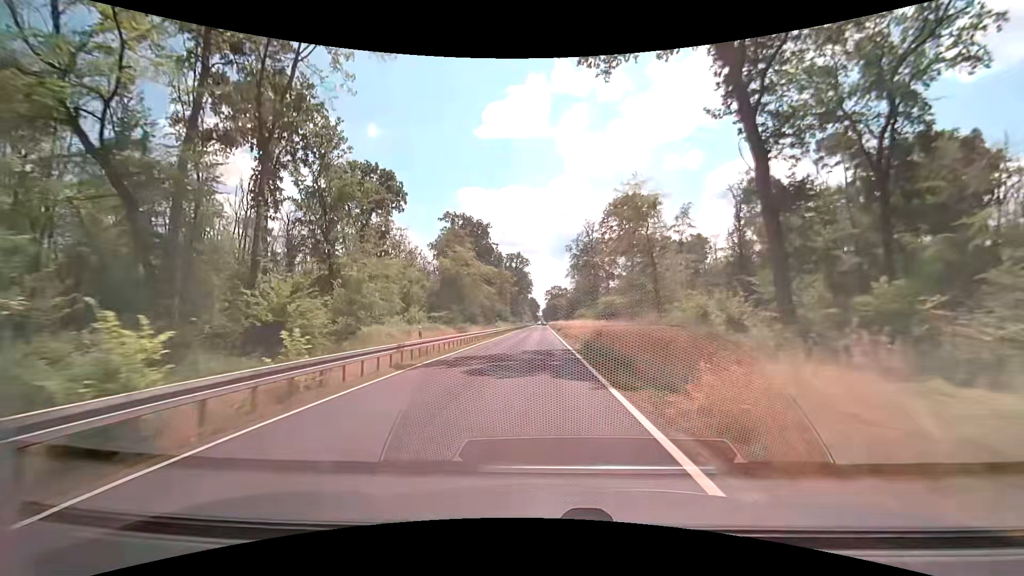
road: secondary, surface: asphalt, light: Day
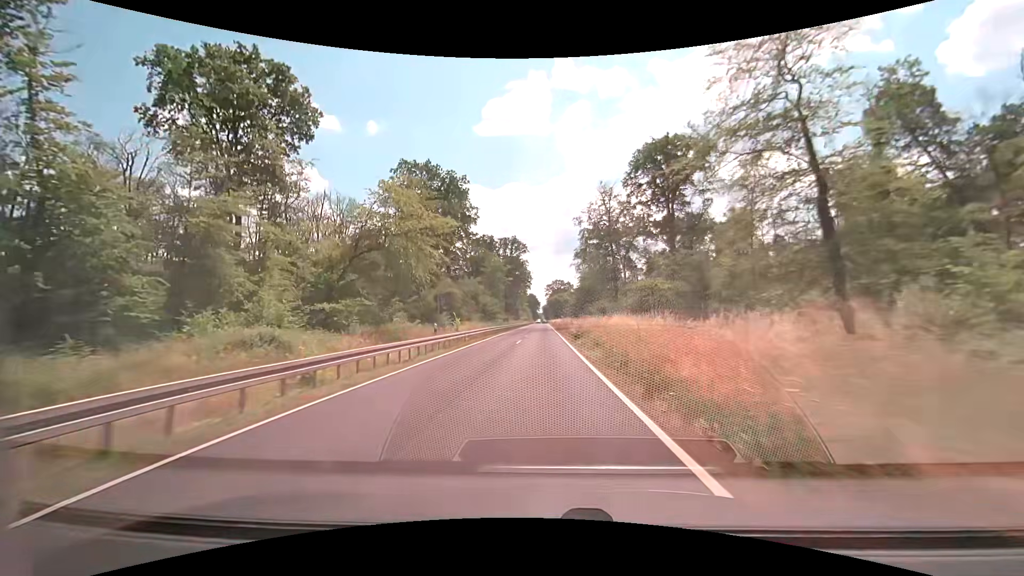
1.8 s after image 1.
(-0.1, +31.1) m; 0°
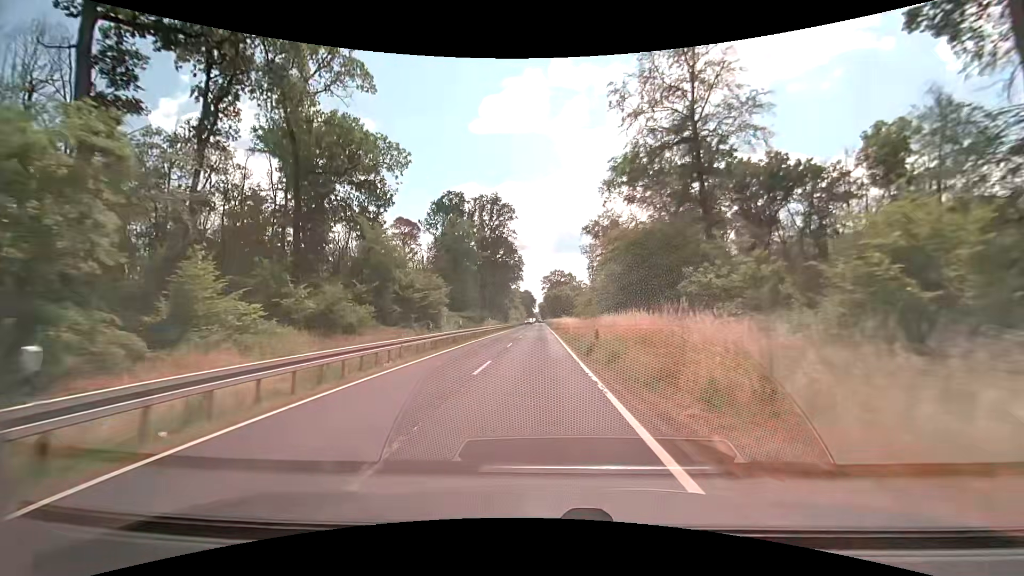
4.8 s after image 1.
(+0.2, +51.4) m; 0°
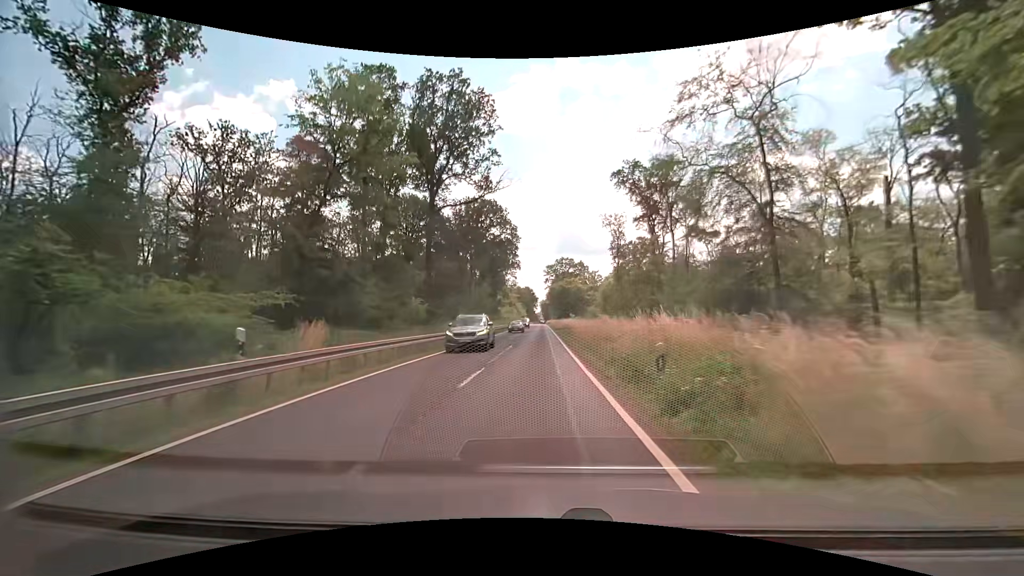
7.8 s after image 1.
(-0.2, +50.4) m; 0°
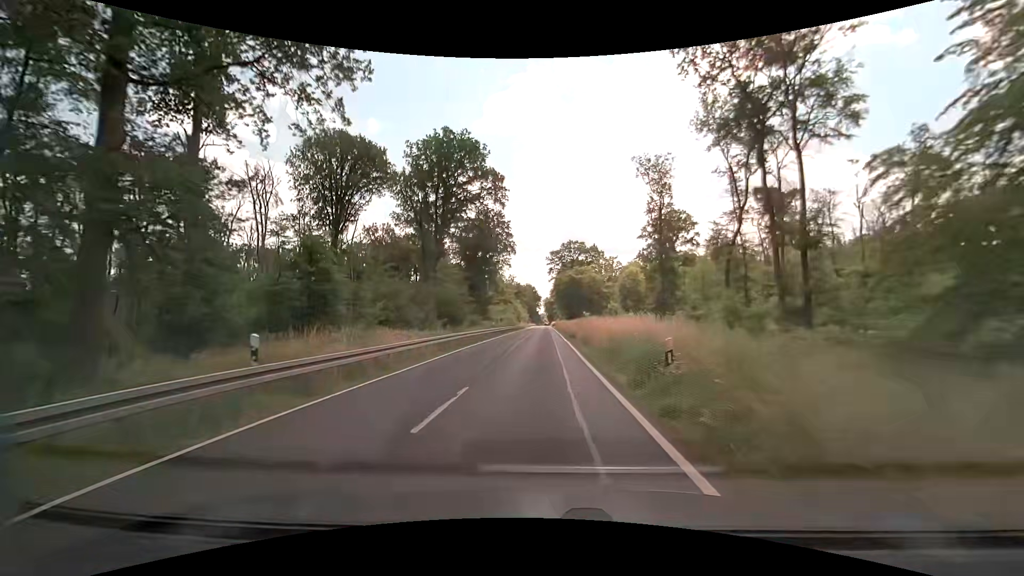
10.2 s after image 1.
(-0.2, +39.7) m; -1°
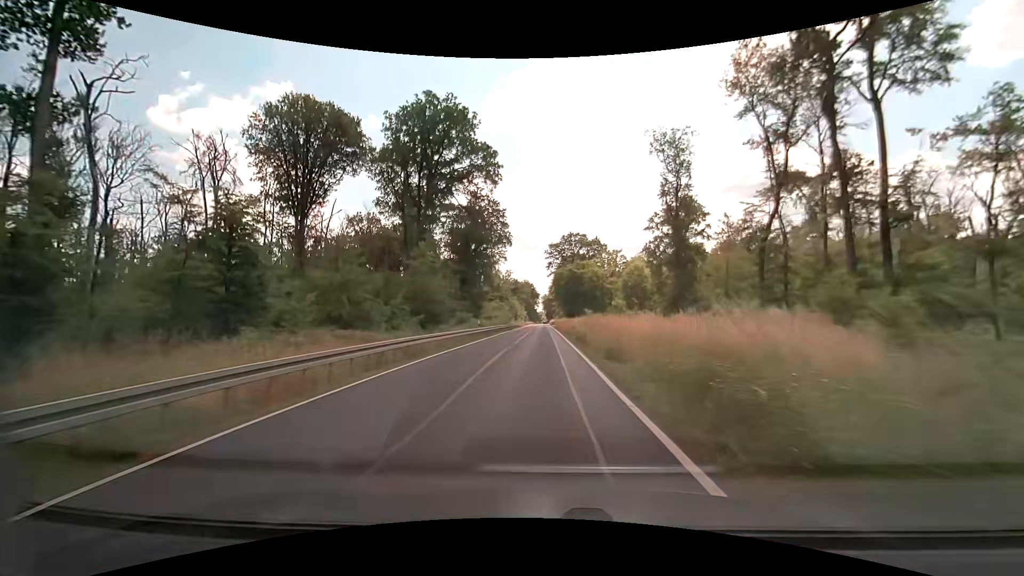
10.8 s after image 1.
(0.0, +9.9) m; 0°
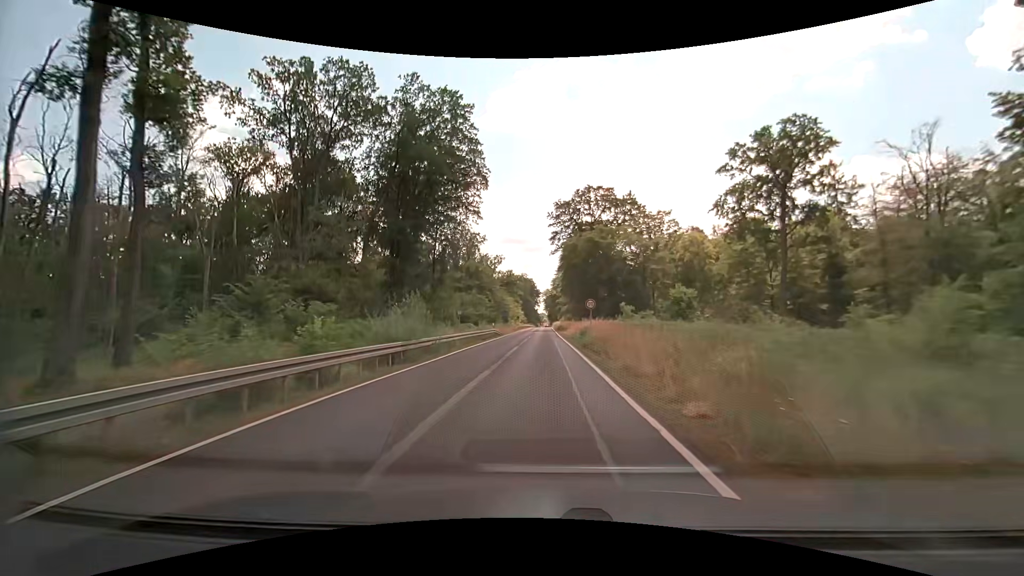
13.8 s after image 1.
(+0.2, +49.1) m; 0°
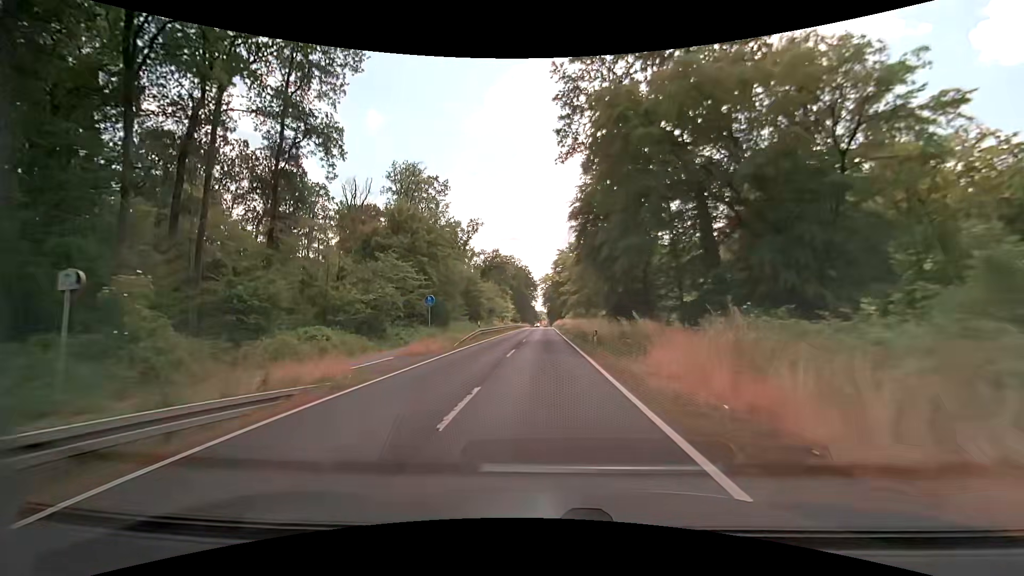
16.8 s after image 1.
(-0.1, +49.2) m; 0°
(0, +10) (0, +20) (0, +30) (0, +40) (0, +50) (0, +60) (0, +70) (0, +80) (0, +90) (+1, +100) m
